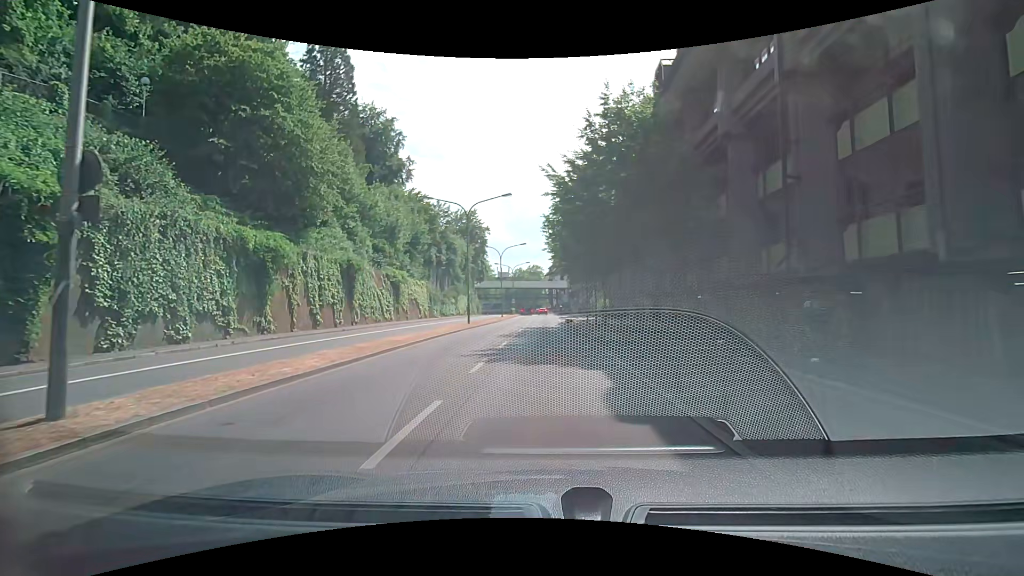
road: primary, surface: asphalt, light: Day
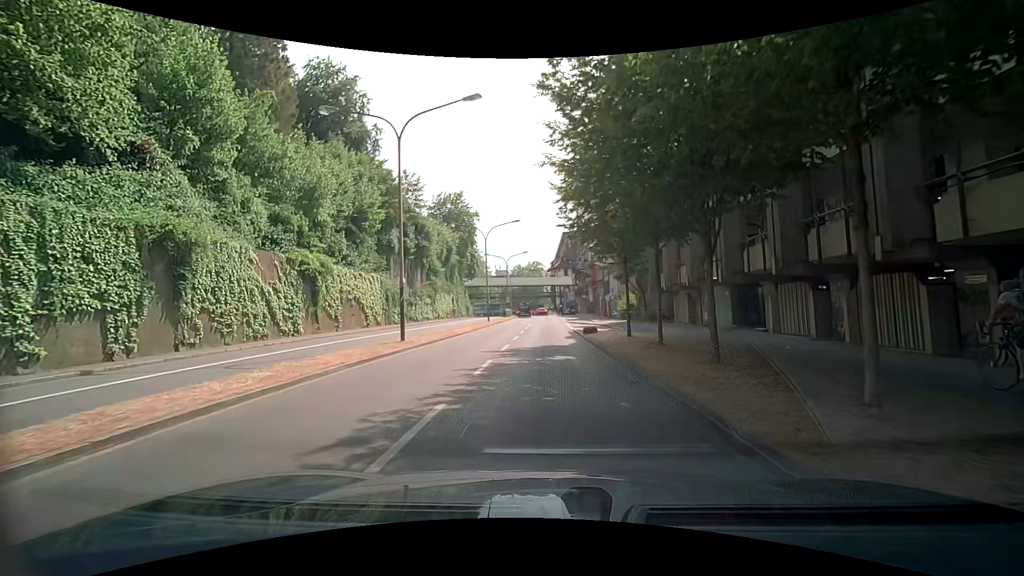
(+0.2, +18.2) m; +1°
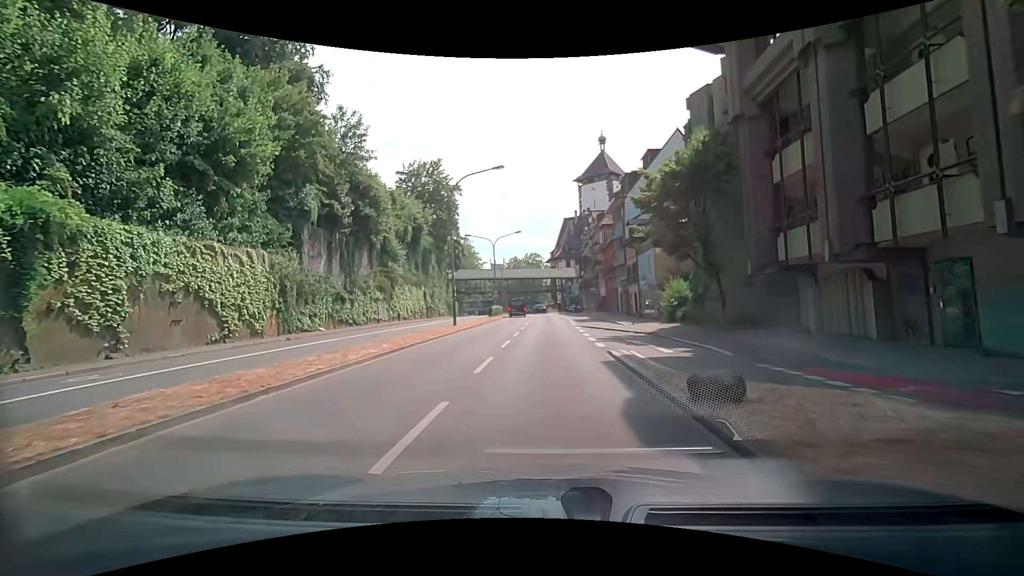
(-0.1, +18.1) m; 0°
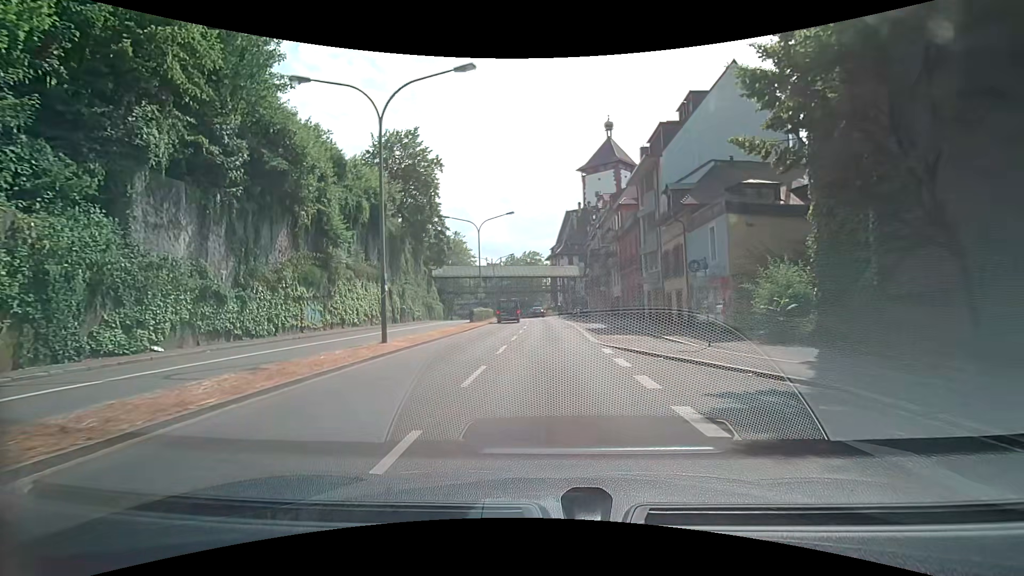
(-0.1, +13.6) m; 0°
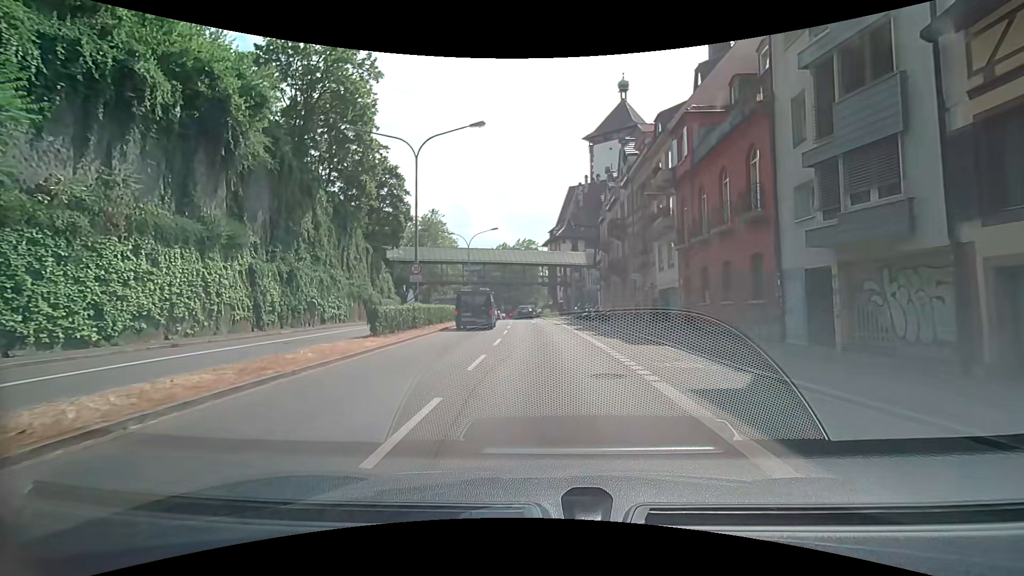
(0.0, +22.4) m; 0°
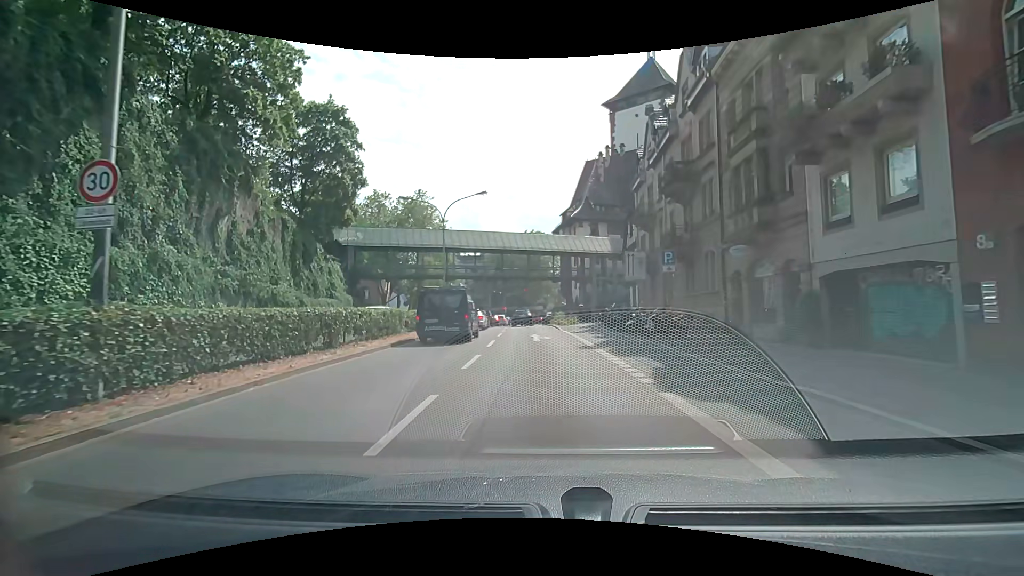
(-0.1, +17.7) m; -1°
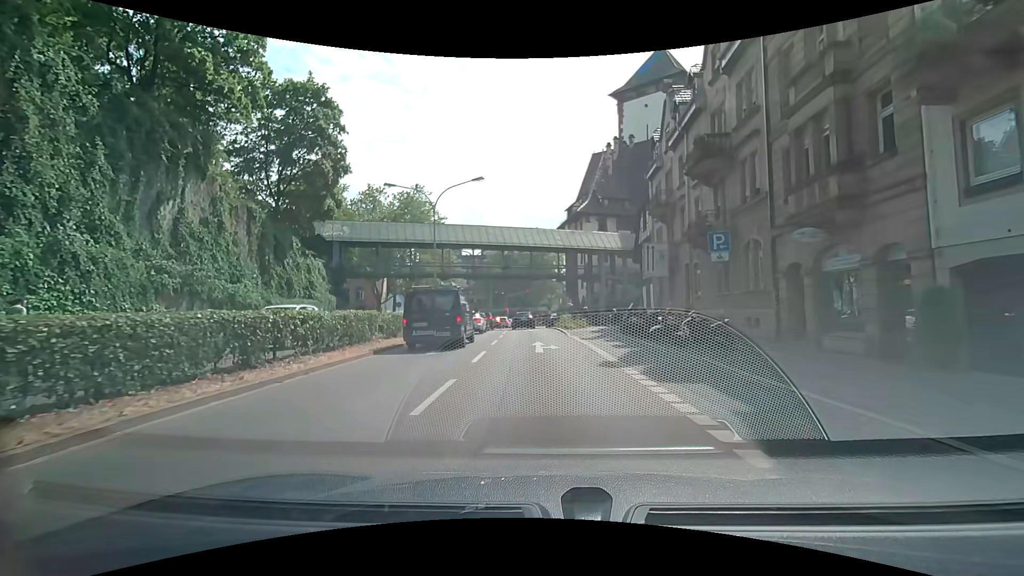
(-0.1, +4.3) m; -1°
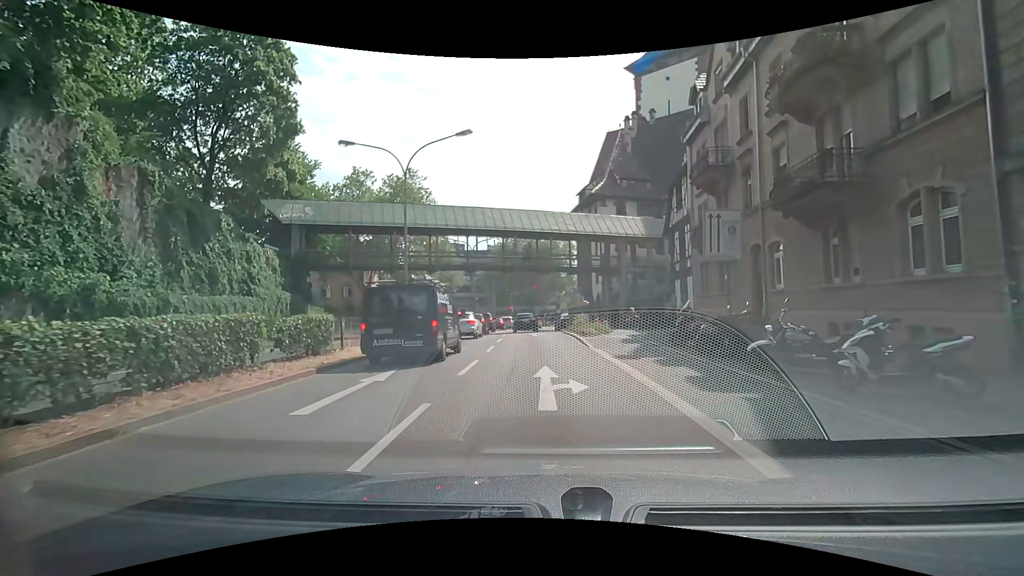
(0.0, +8.2) m; 0°
